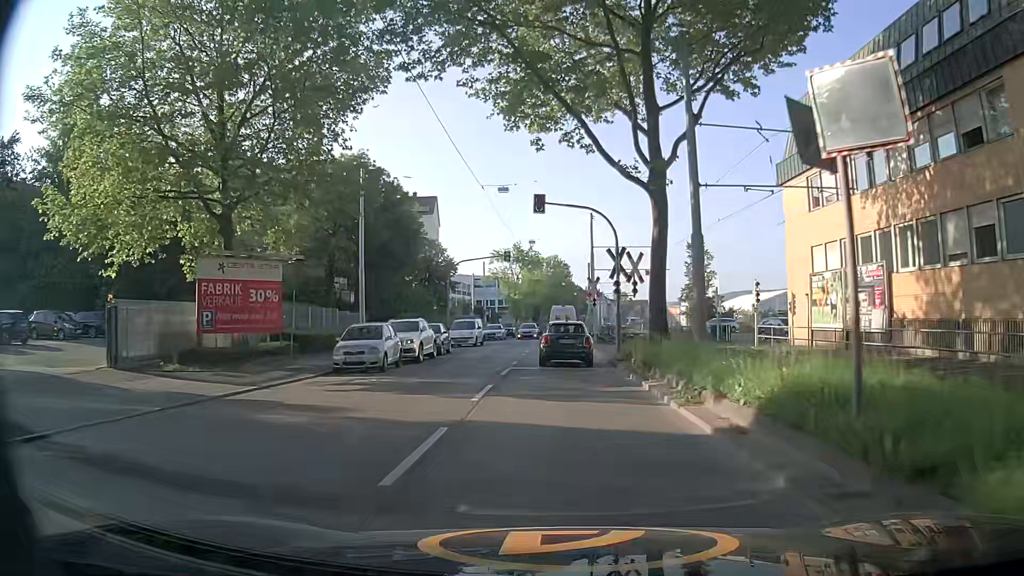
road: secondary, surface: asphalt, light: Day
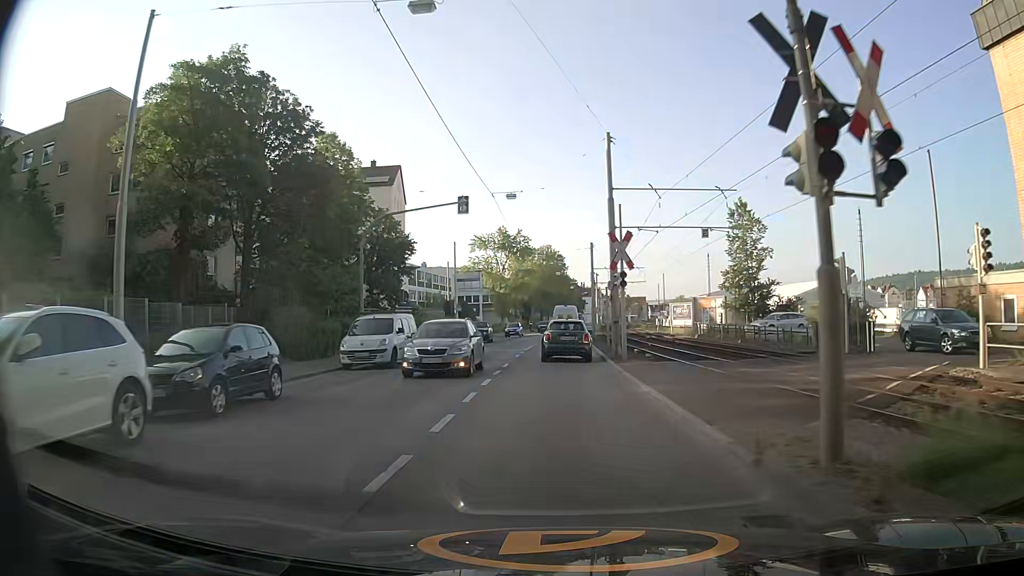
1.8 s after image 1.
(-0.1, +20.7) m; 0°
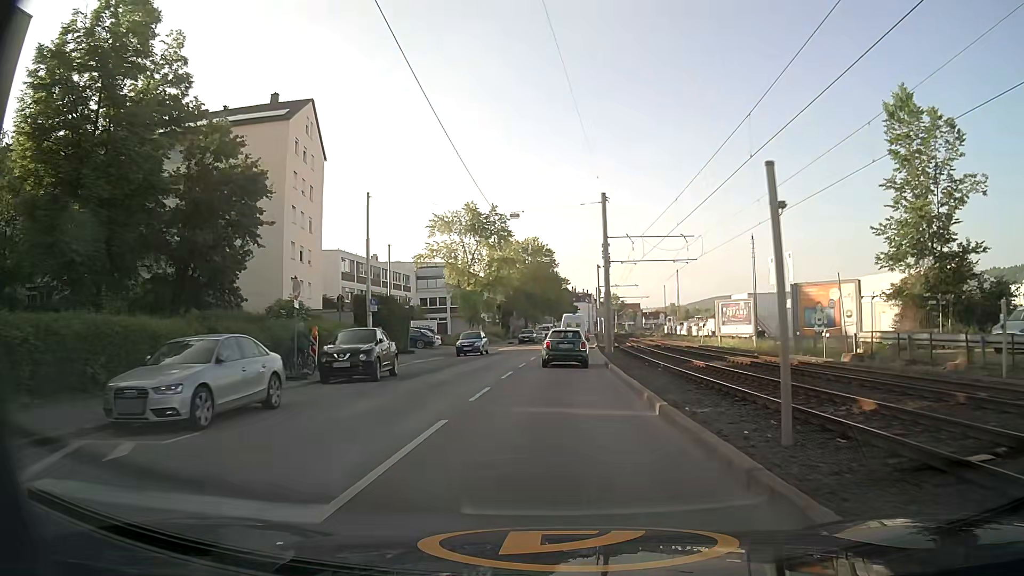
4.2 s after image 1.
(+0.3, +28.8) m; +1°
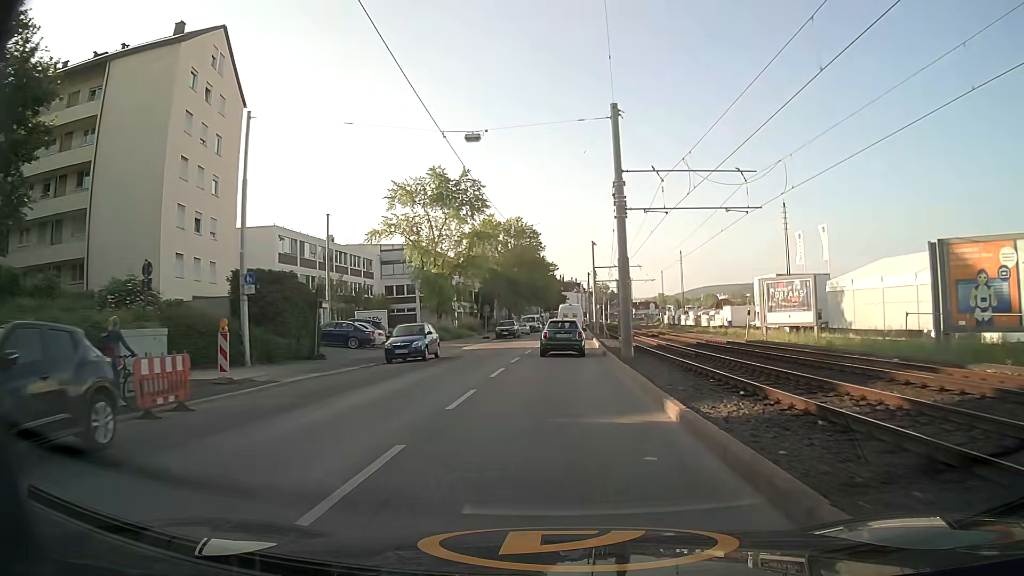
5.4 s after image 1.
(+0.1, +14.9) m; +1°
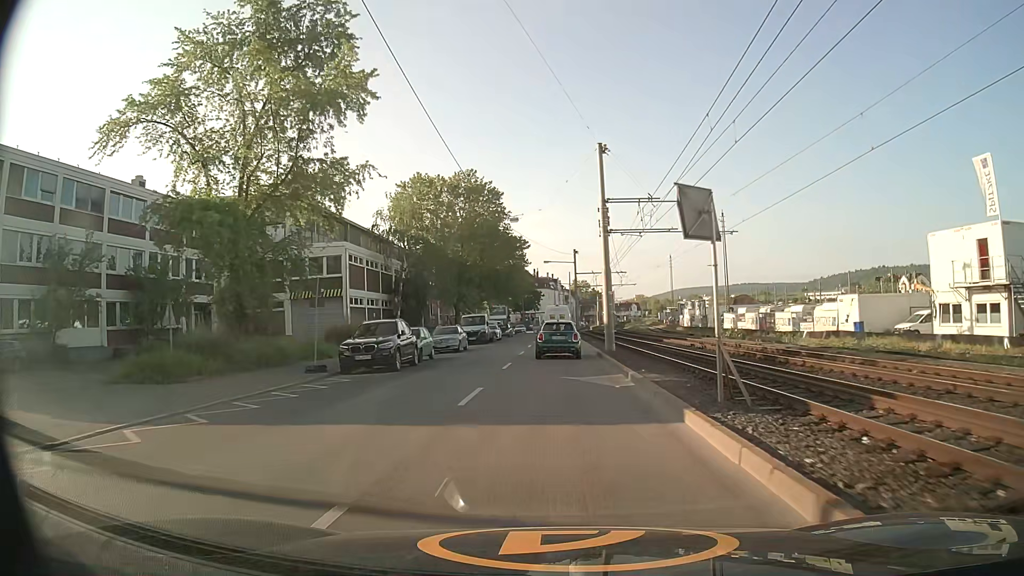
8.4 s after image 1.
(+0.6, +39.2) m; +2°
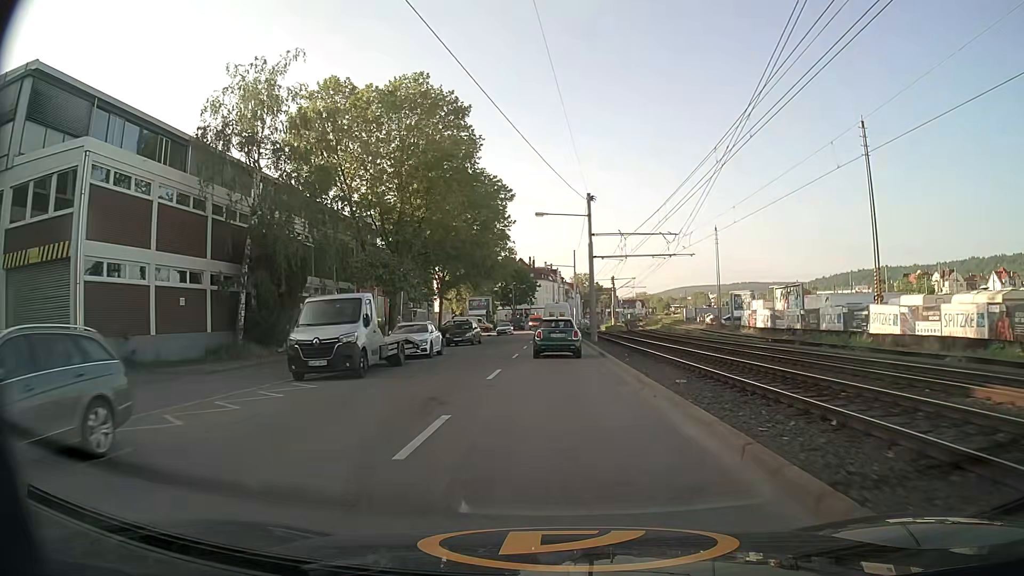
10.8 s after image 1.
(+0.1, +32.0) m; 0°
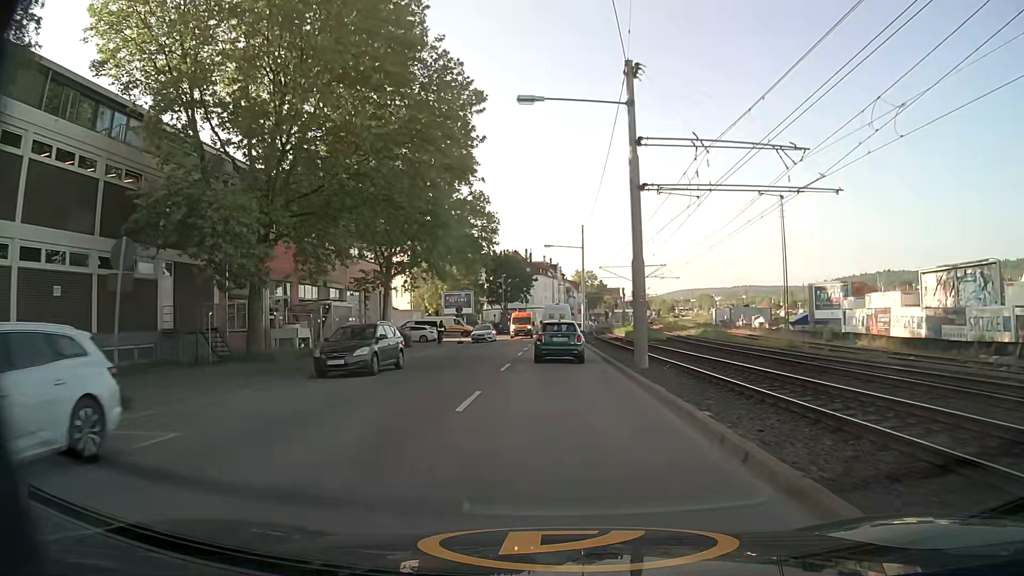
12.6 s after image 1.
(-0.1, +23.3) m; 0°
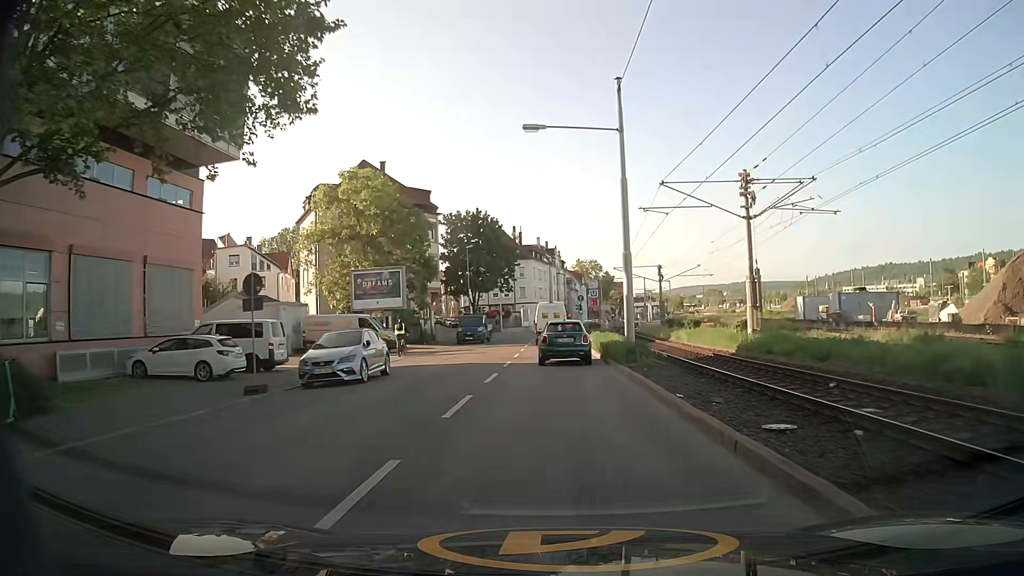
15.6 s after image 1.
(0.0, +37.1) m; +1°
(0, +10) (0, +20) (0, +30) (0, +40) (-1, +50) (-1, +60) (-1, +70) (0, +80) (+1, +90) (+2, +100) m
